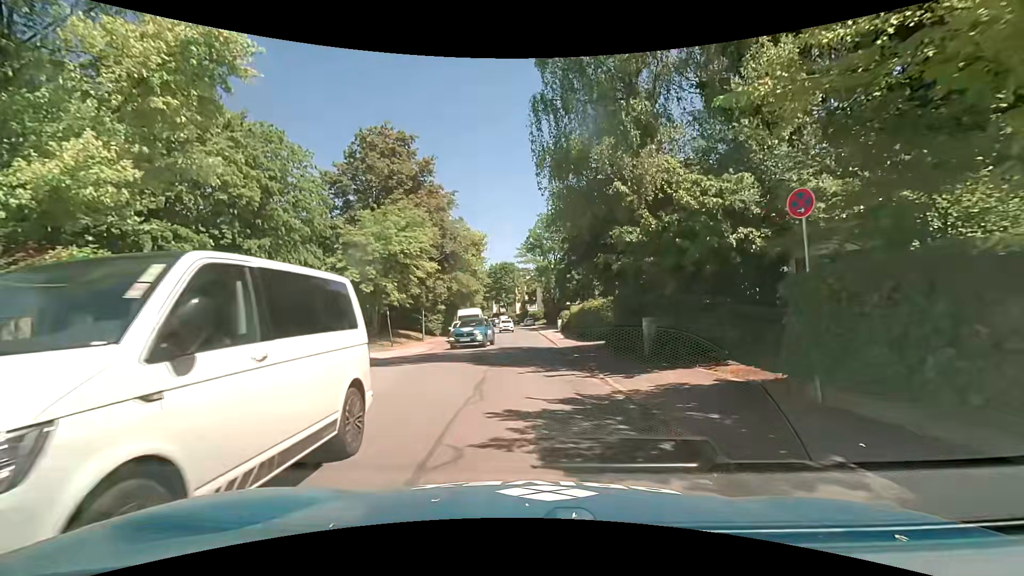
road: residential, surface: asphalt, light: Day
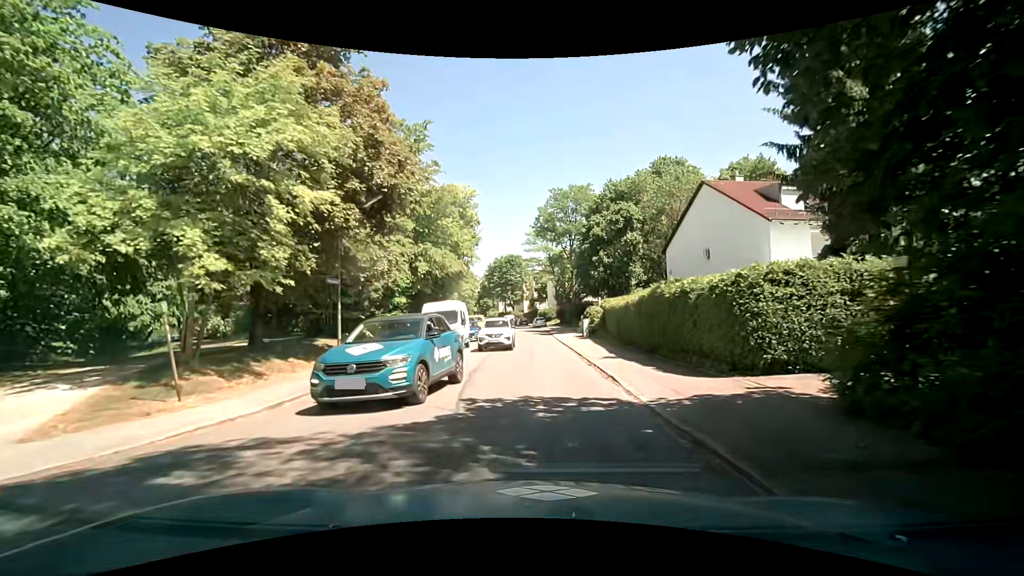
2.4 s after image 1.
(-0.3, +16.7) m; -1°
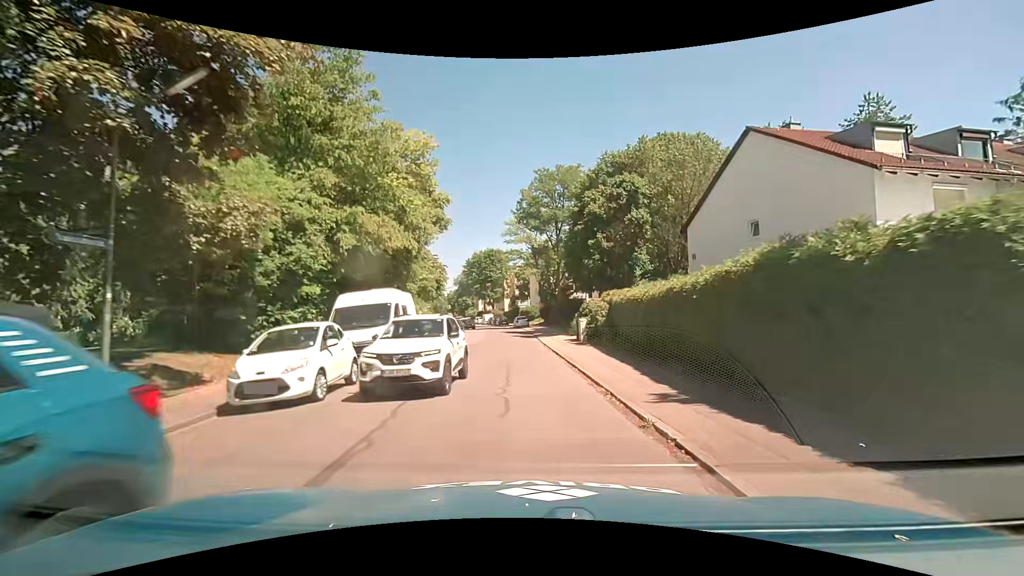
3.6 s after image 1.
(0.0, +9.0) m; +2°
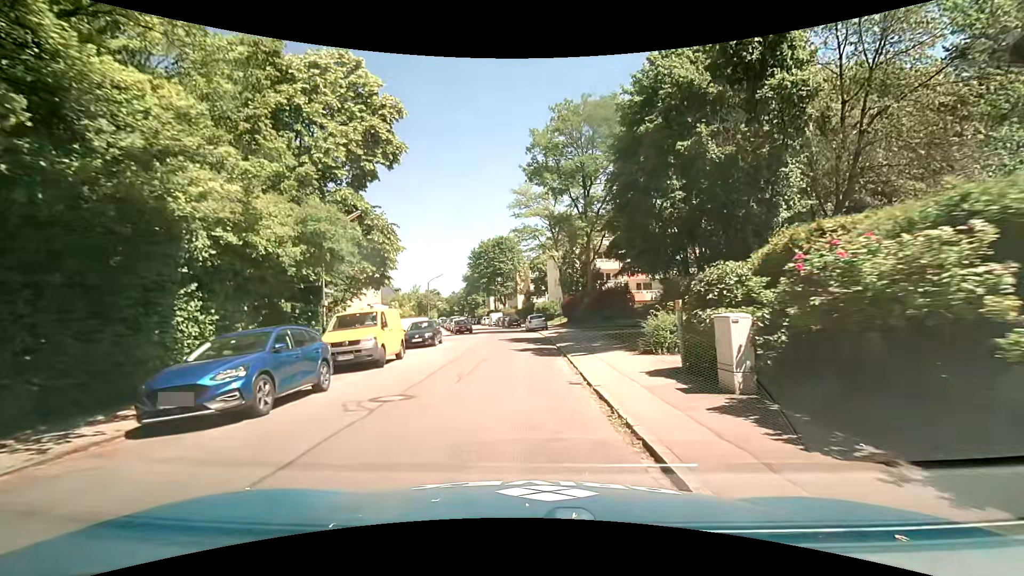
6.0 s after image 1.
(+0.1, +18.8) m; -1°
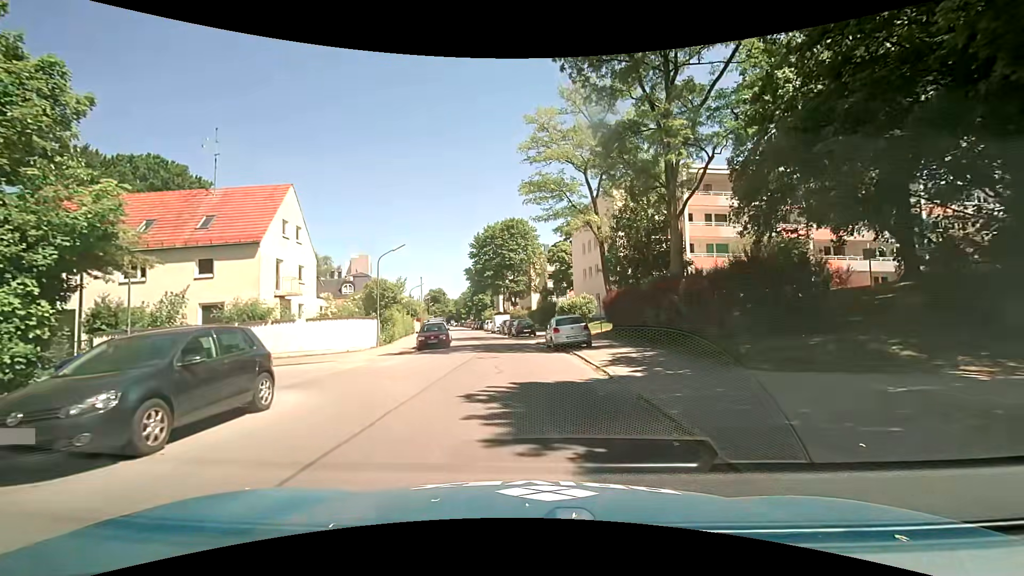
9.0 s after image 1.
(-0.7, +21.1) m; -3°
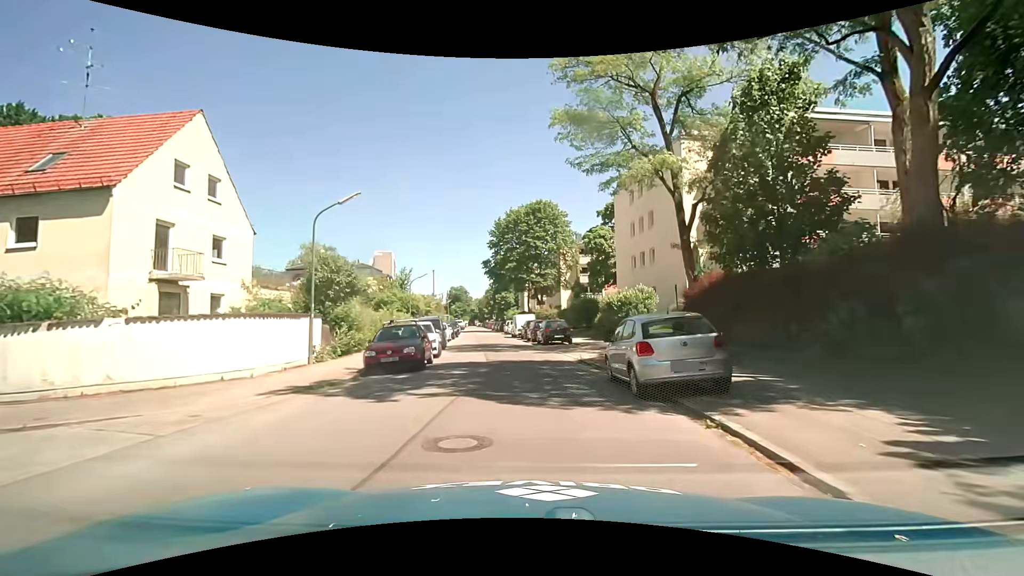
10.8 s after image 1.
(-0.1, +12.2) m; -2°
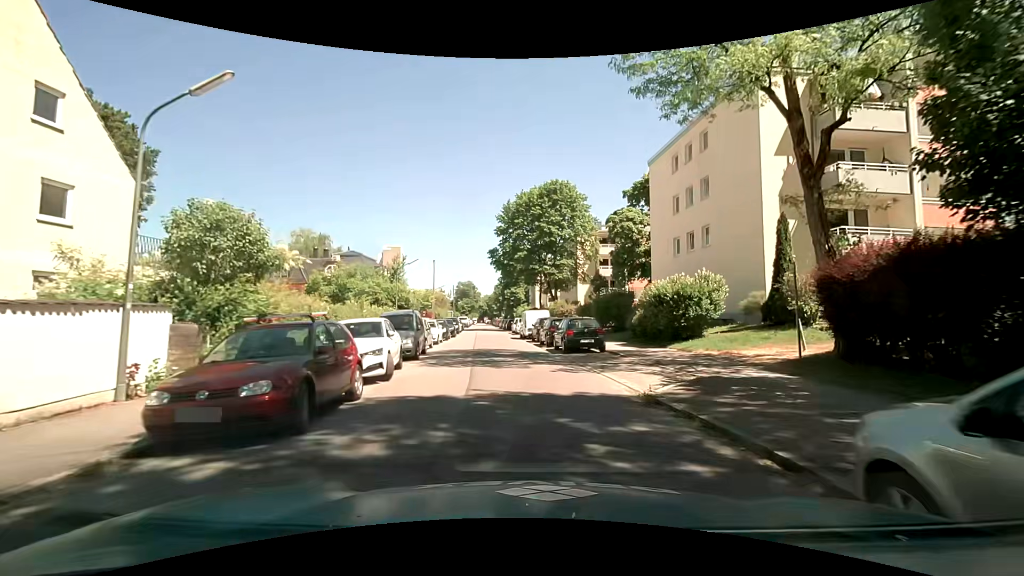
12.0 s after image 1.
(-0.2, +8.6) m; -1°
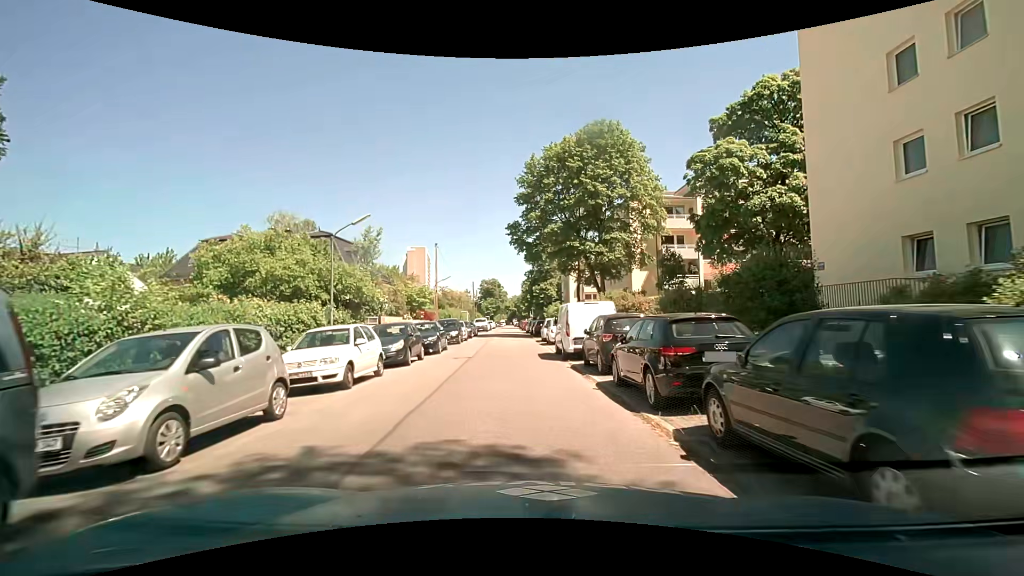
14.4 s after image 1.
(-0.6, +17.2) m; -5°
(0, +10) (0, +20) (-1, +30) (-1, +40) (-1, +50) (-2, +60) (-2, +70) (-2, +80) (-3, +90) (-3, +100) m
